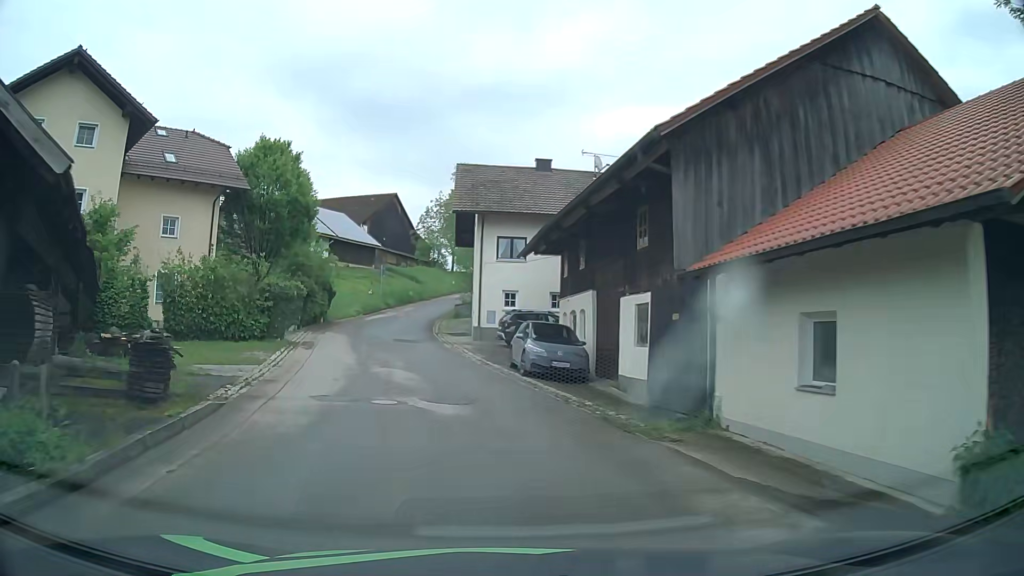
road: unclassified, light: Day
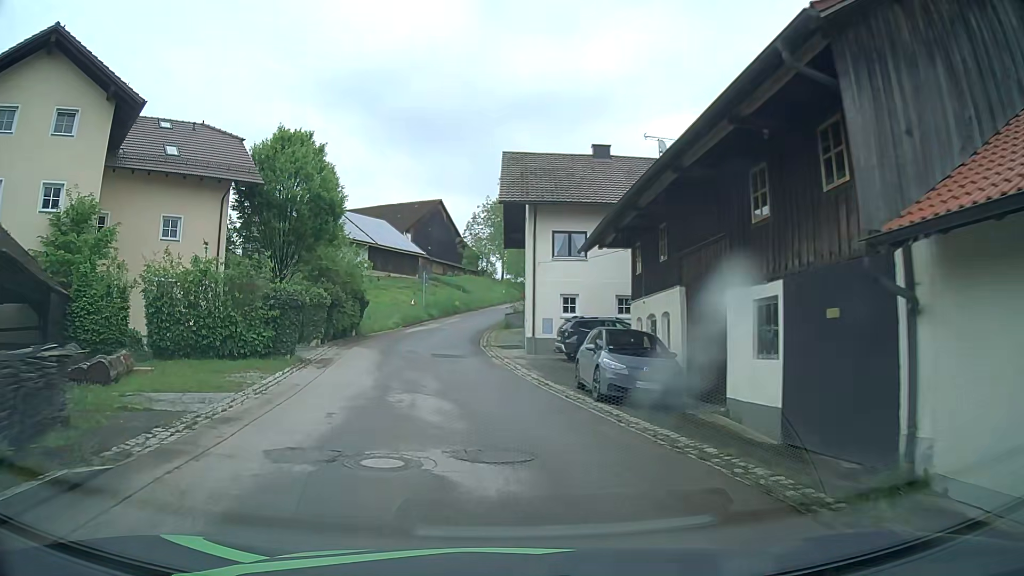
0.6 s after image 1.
(-0.2, +4.9) m; -3°
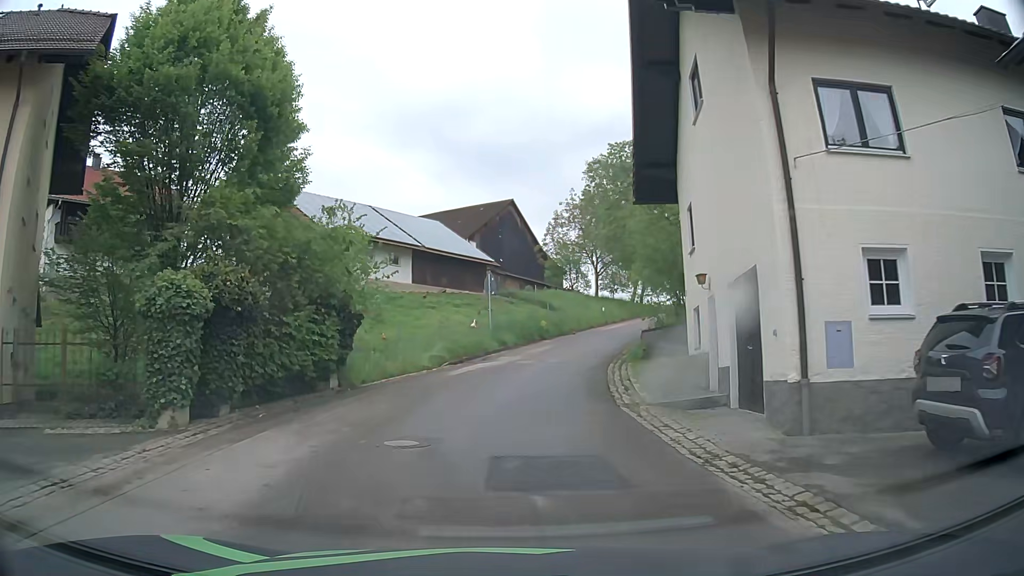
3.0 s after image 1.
(-1.9, +18.8) m; -8°
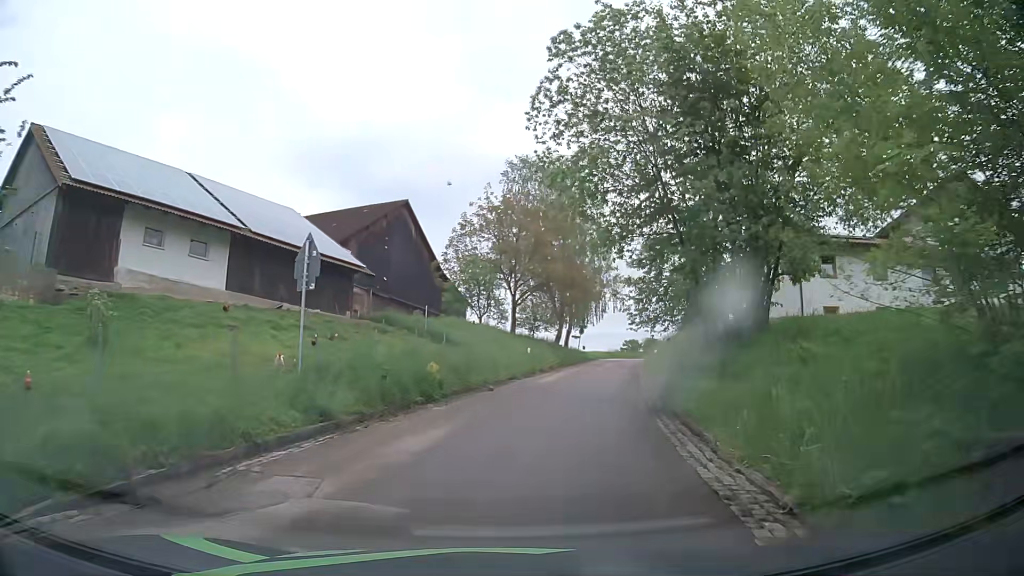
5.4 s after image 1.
(+0.9, +17.9) m; +8°
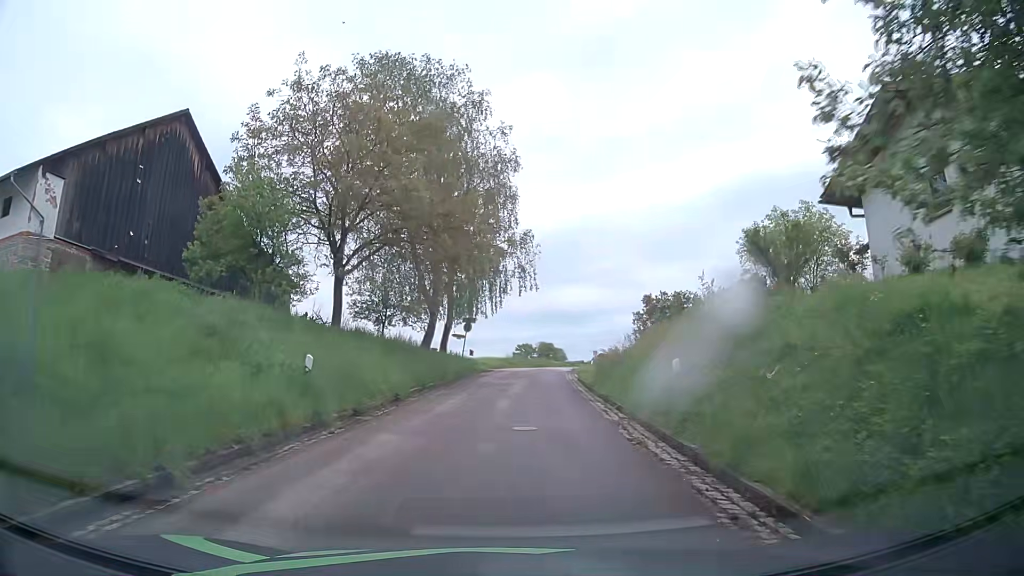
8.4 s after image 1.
(+2.7, +22.2) m; +11°
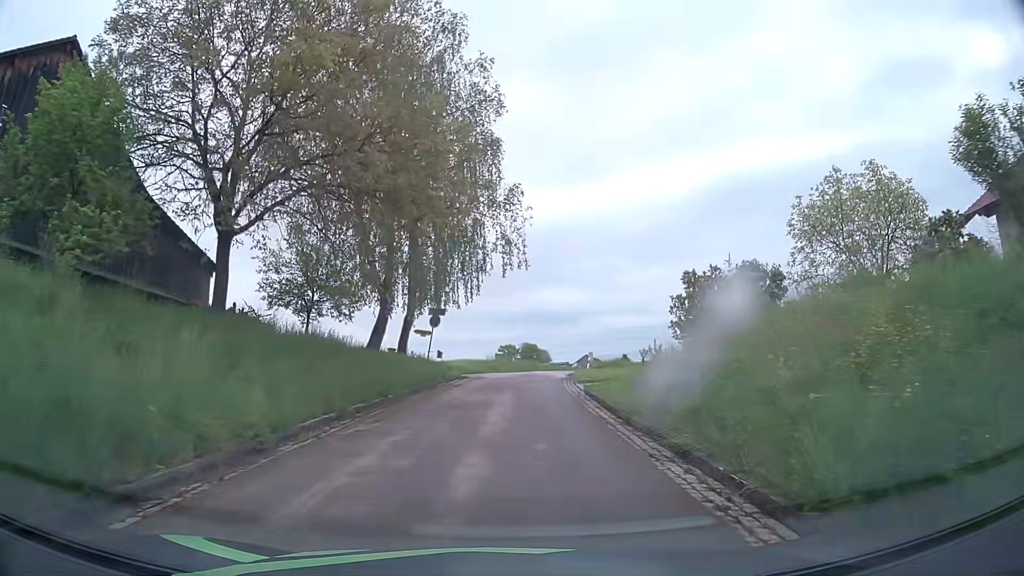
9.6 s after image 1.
(0.0, +9.4) m; 0°
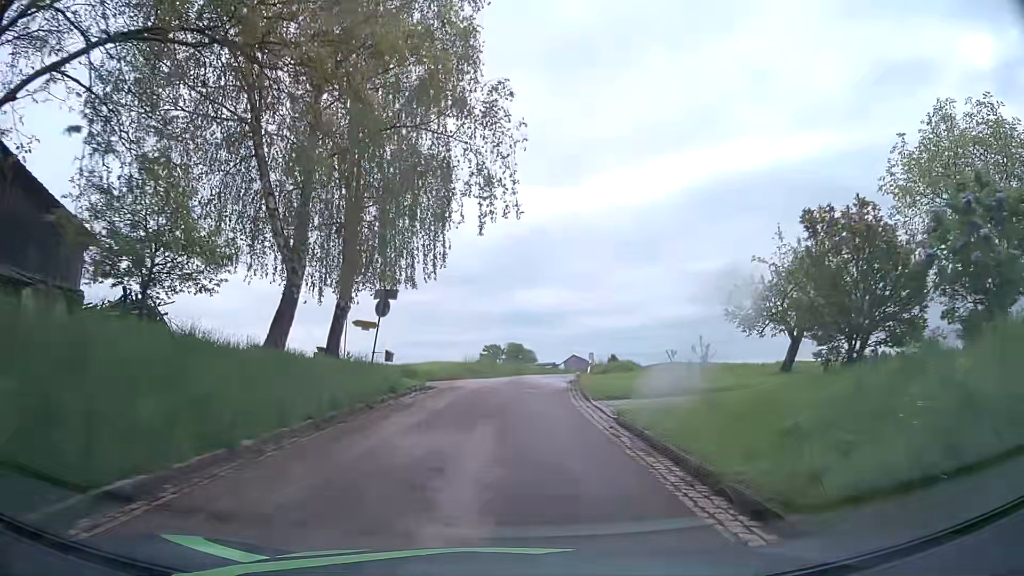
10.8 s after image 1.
(+0.1, +9.6) m; +1°
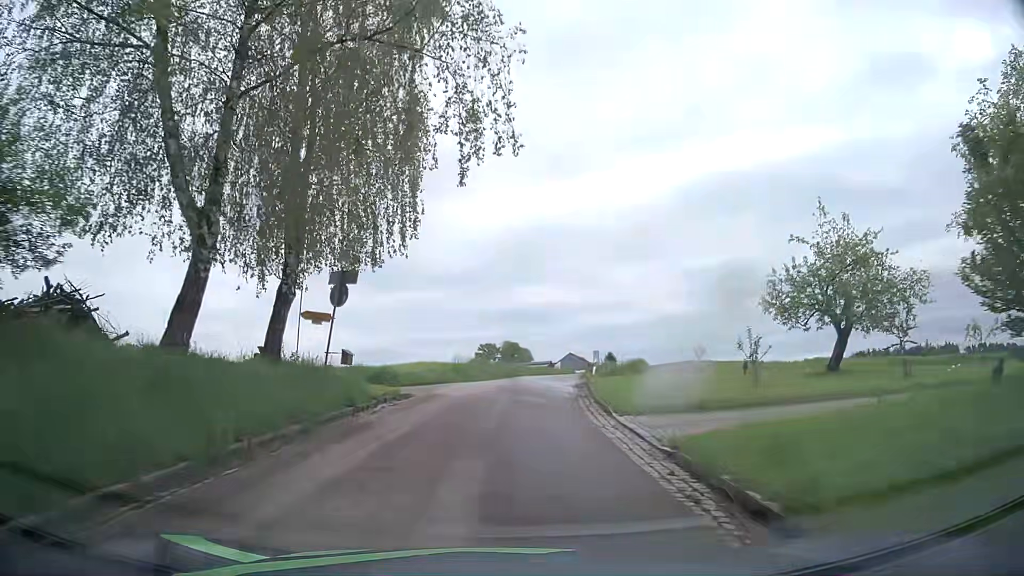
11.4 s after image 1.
(+0.1, +4.9) m; +1°
(0, +10) (0, +20) (+1, +30) (+2, +40) (+4, +50) (+6, +59) (+8, +69) (+10, +79) (+11, +89) (+11, +99) m
